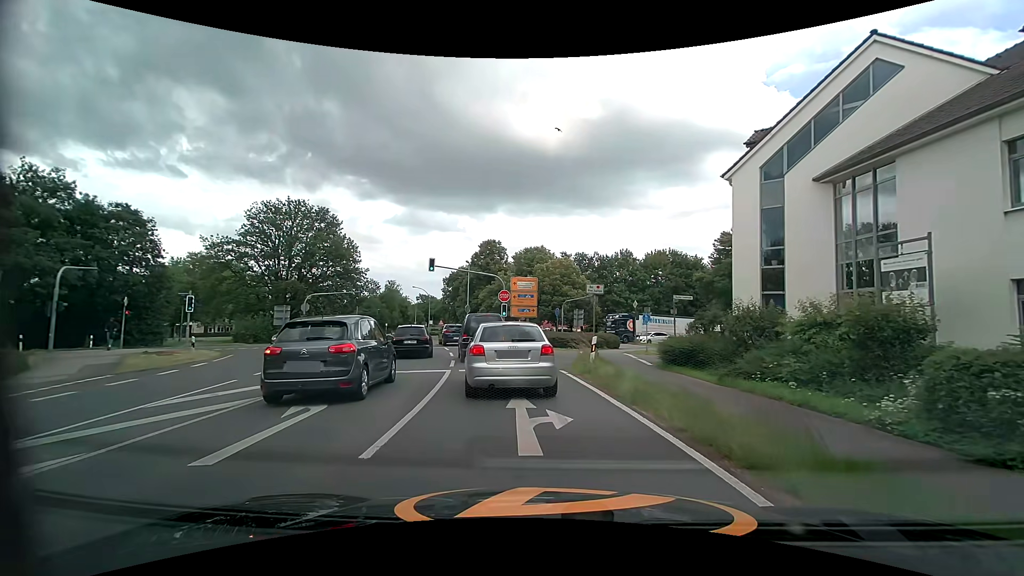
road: tertiary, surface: asphalt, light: Day
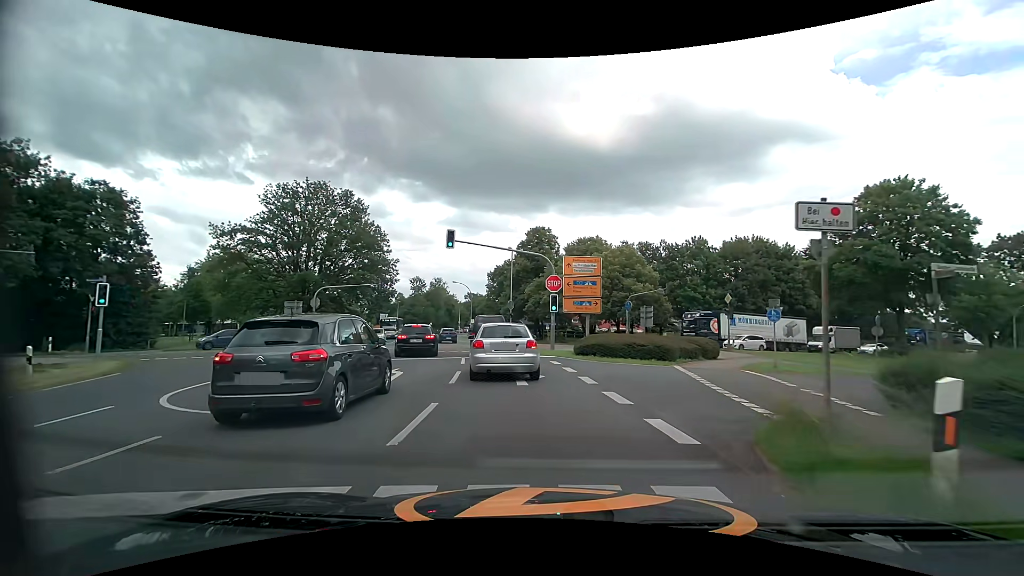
(-0.5, +11.3) m; -5°
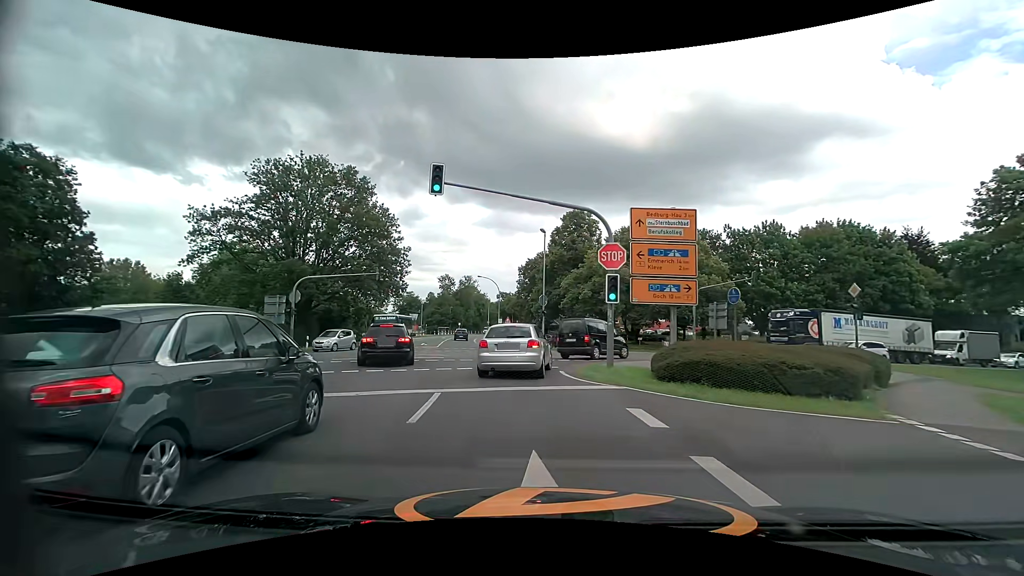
(-0.5, +11.1) m; -4°
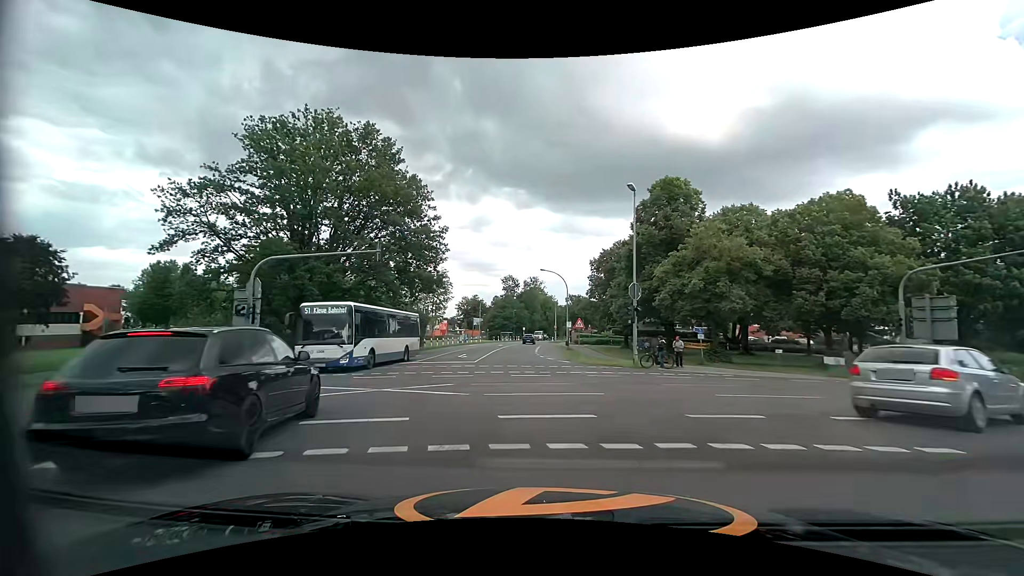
(-1.1, +14.8) m; -8°
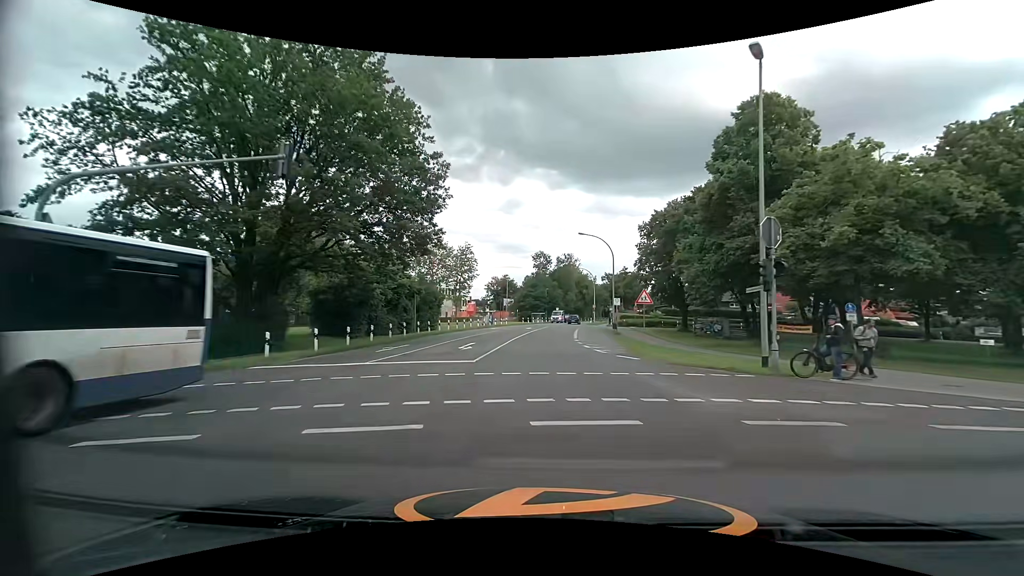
(-0.5, +12.7) m; -4°
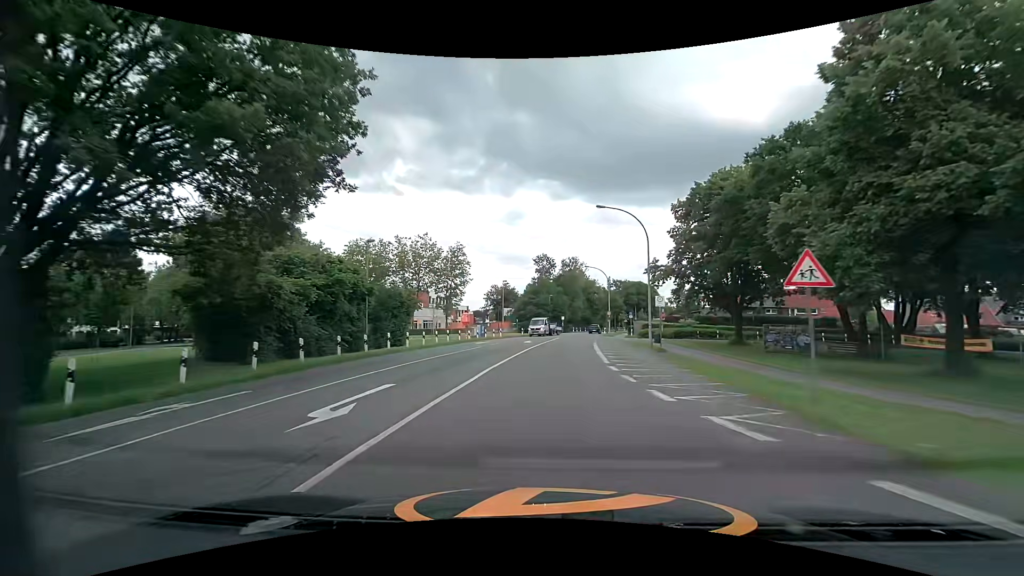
(-0.1, +15.1) m; 0°
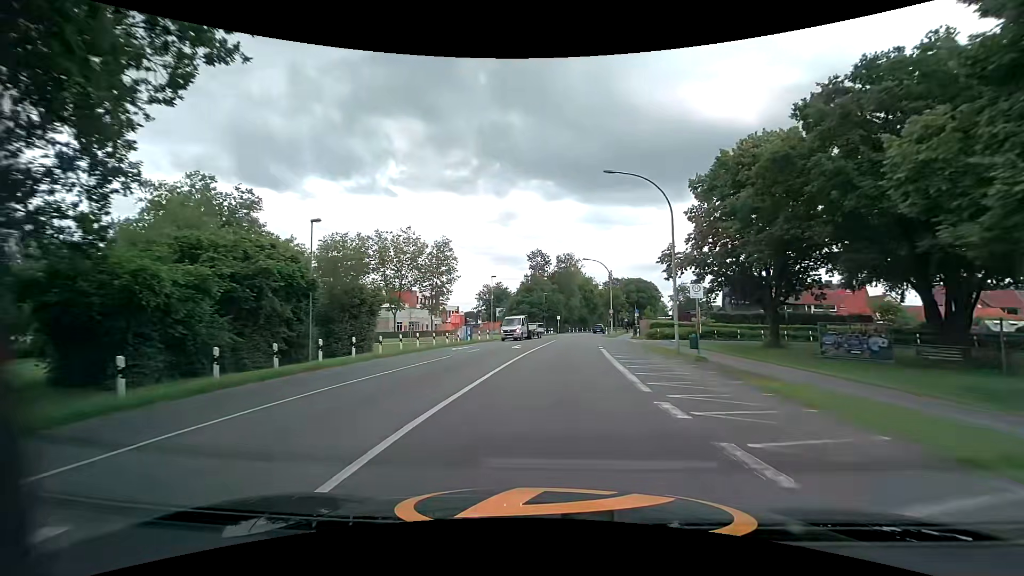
(0.0, +7.9) m; 0°
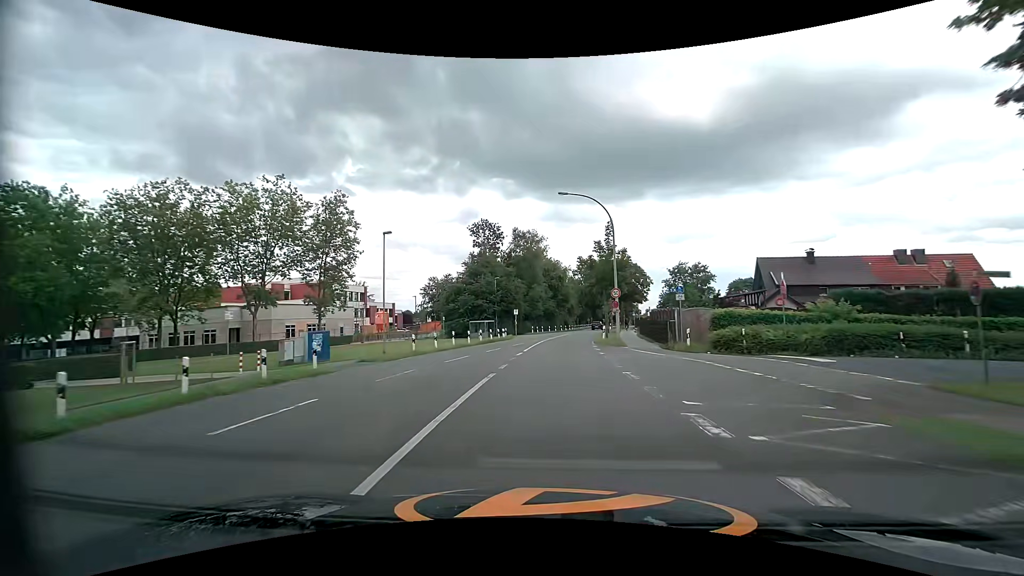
(+1.2, +30.9) m; +5°
(0, +10) (0, +20) (0, +30) (+1, +40) (+3, +50) (+4, +60) (+6, +70) (+7, +79) (+9, +89) (+11, +99) m
